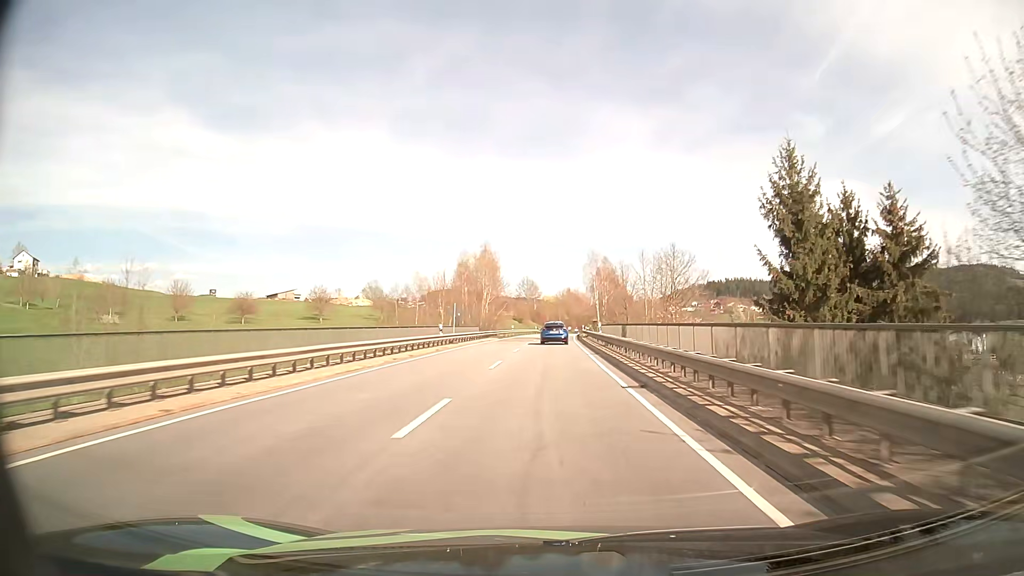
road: secondary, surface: asphalt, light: Day
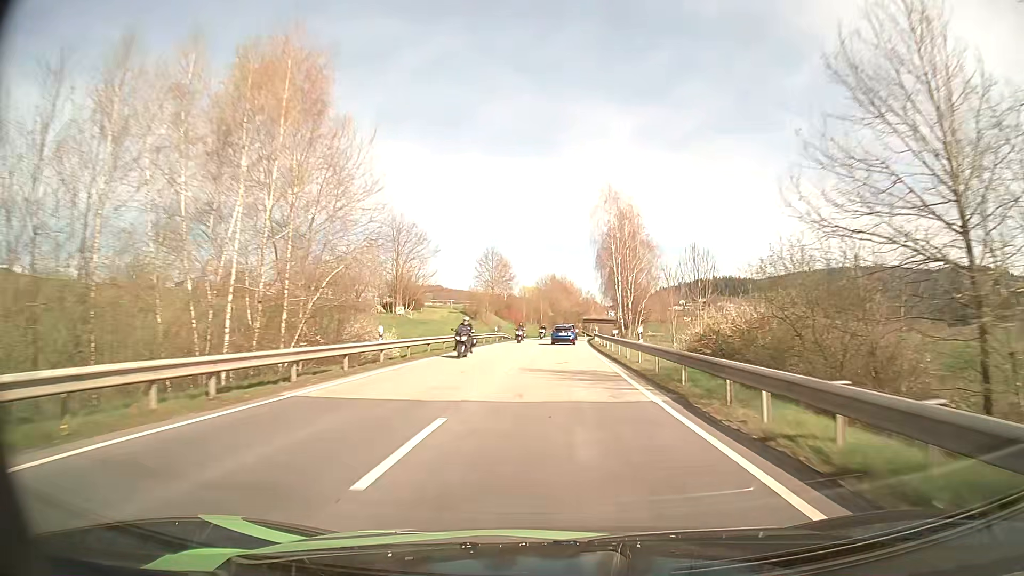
(+0.5, +62.8) m; +1°
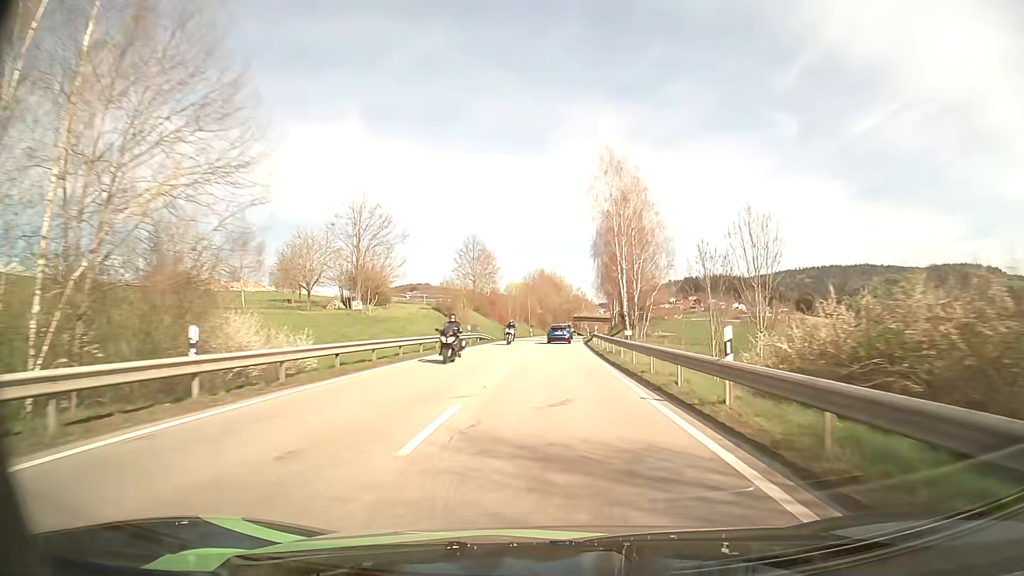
(+0.1, +12.5) m; +1°
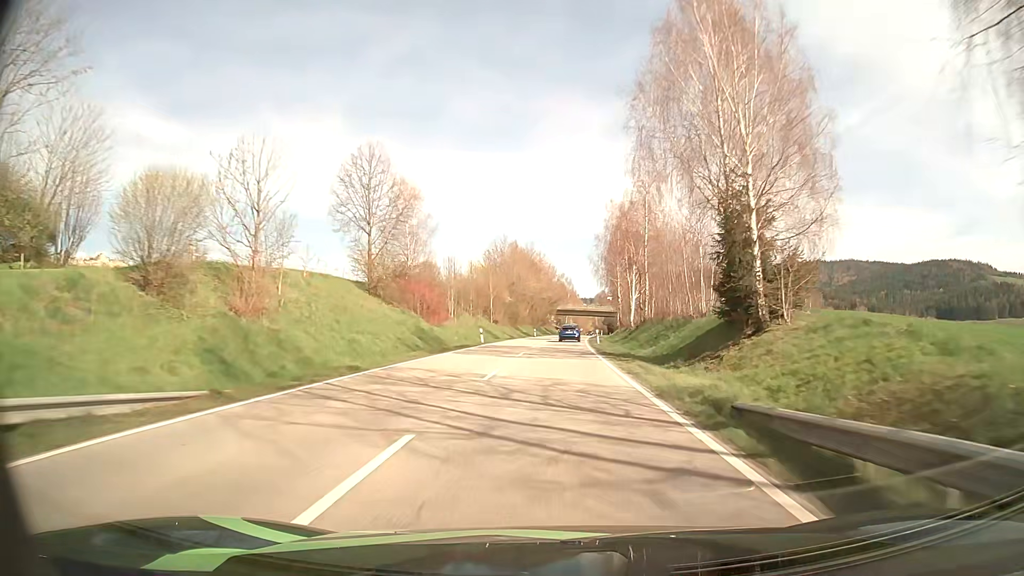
(+1.0, +50.9) m; +2°
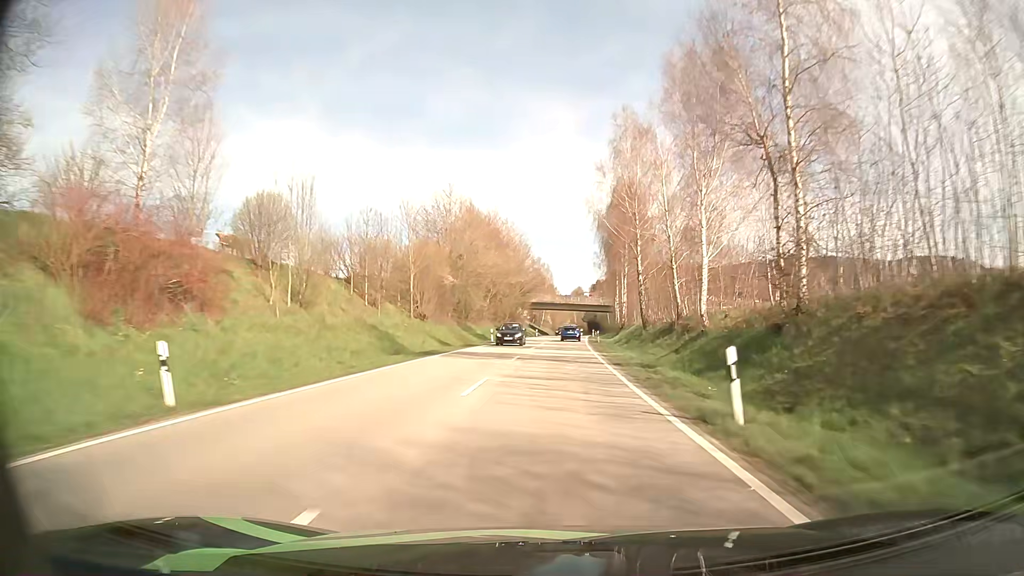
(+0.7, +39.8) m; +2°
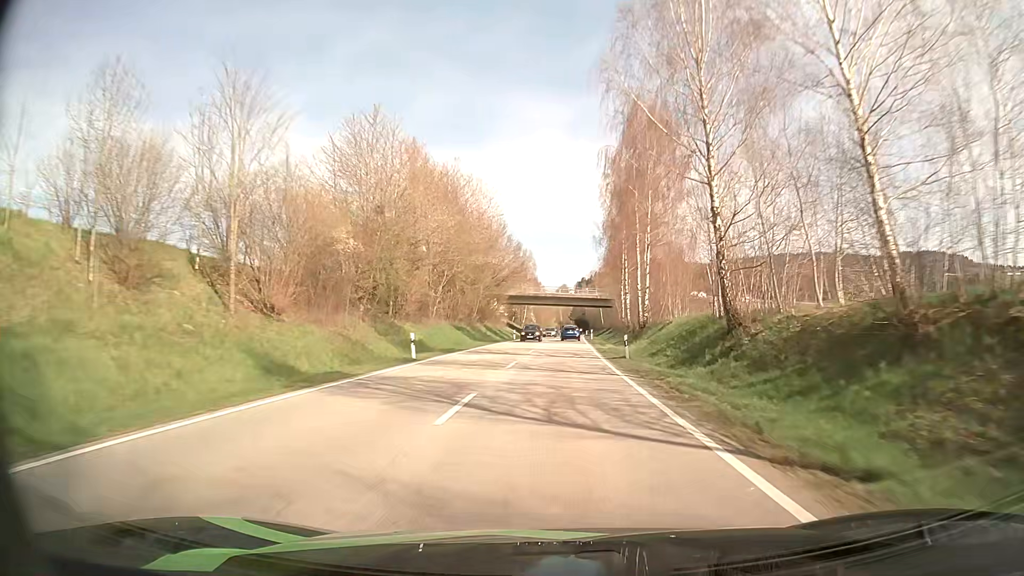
(+0.2, +27.5) m; +1°
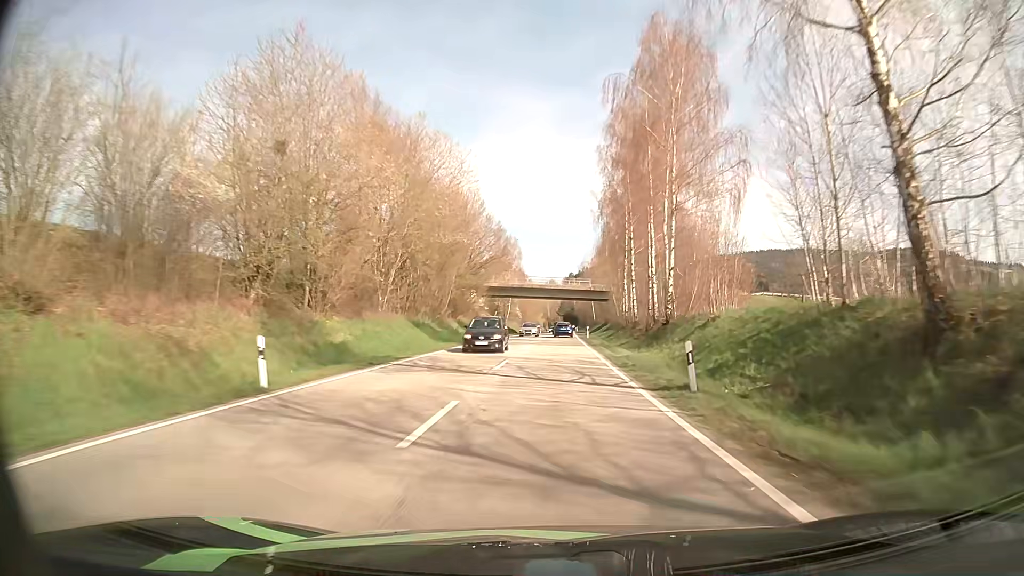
(+0.1, +13.9) m; +1°
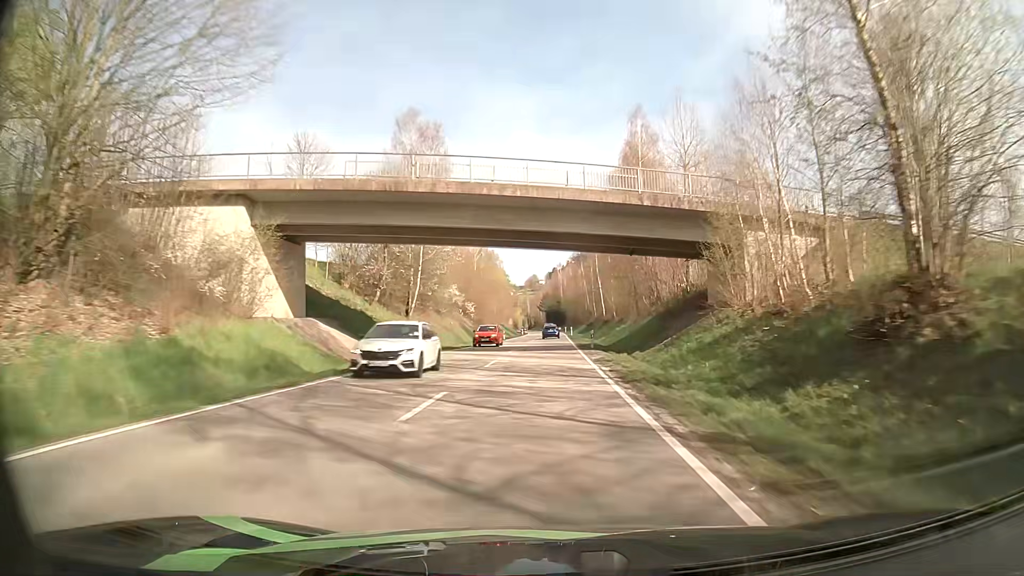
(+1.9, +70.3) m; +1°
(0, +10) (0, +20) (0, +30) (0, +40) (0, +50) (0, +60) (0, +70) (+1, +80) (+1, +90) (+1, +100) m
